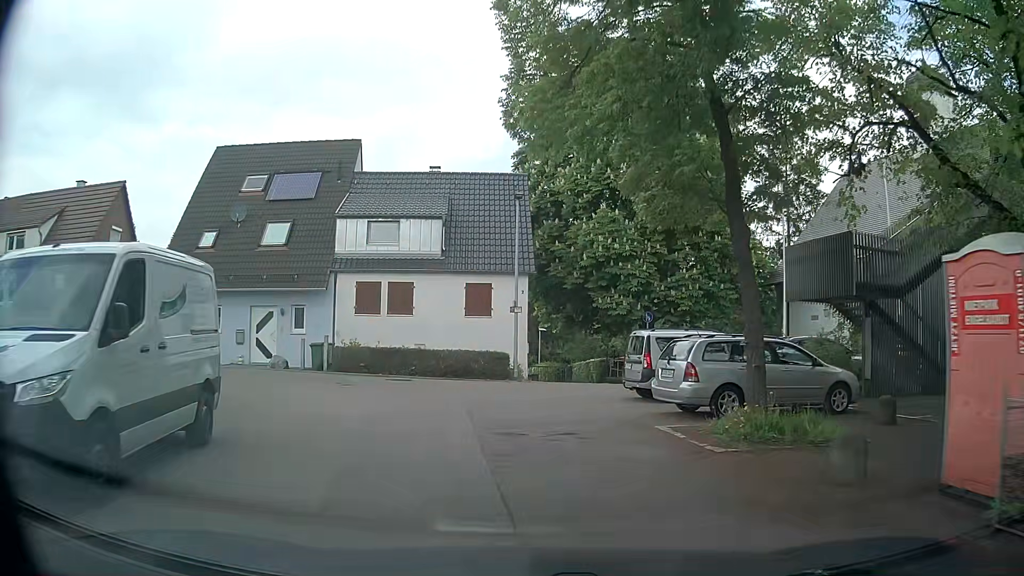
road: residential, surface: asphalt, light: Day
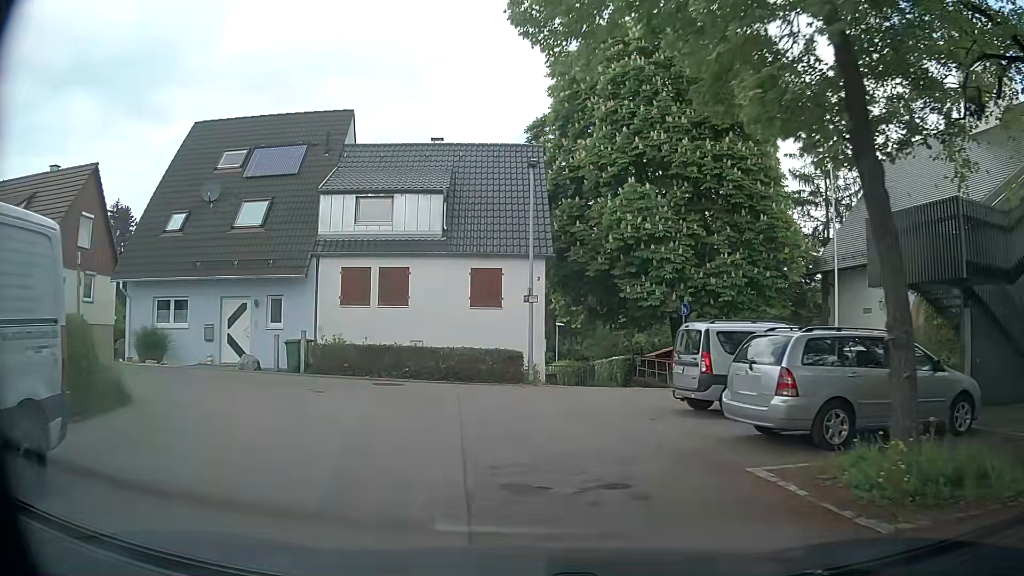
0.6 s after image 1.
(-0.1, +3.8) m; -3°
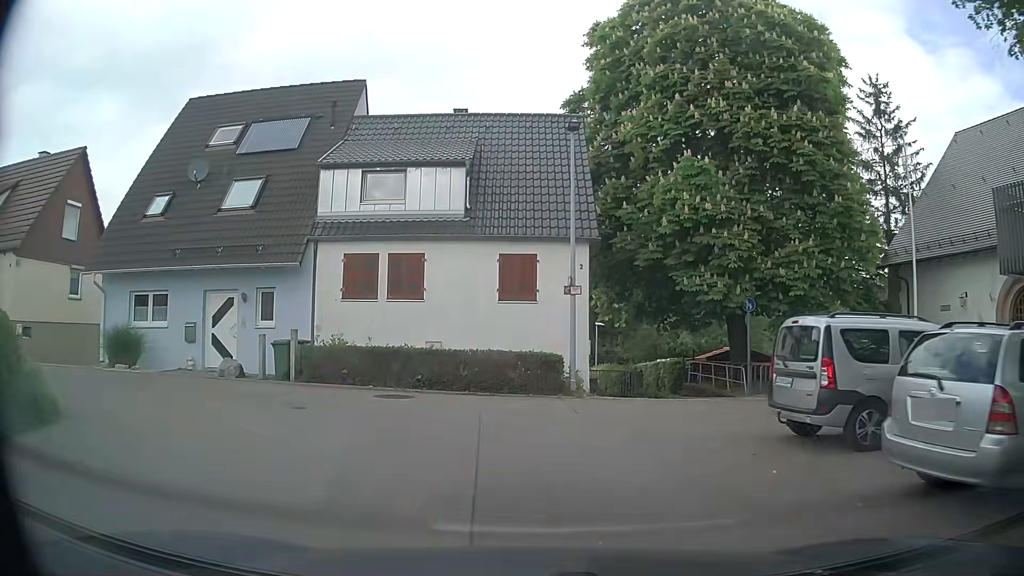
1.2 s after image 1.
(0.0, +3.5) m; -1°
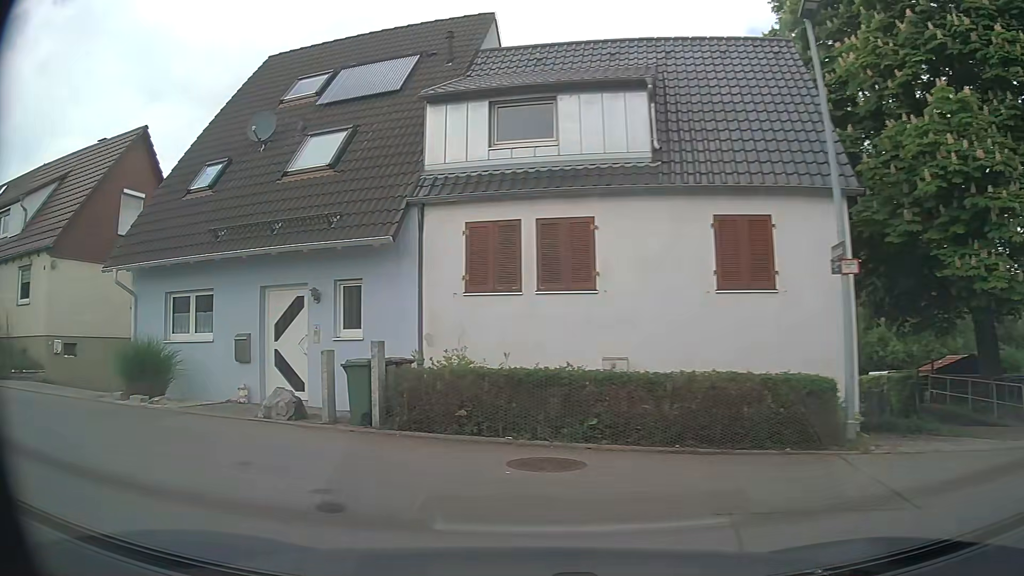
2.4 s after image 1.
(-0.6, +6.4) m; -14°
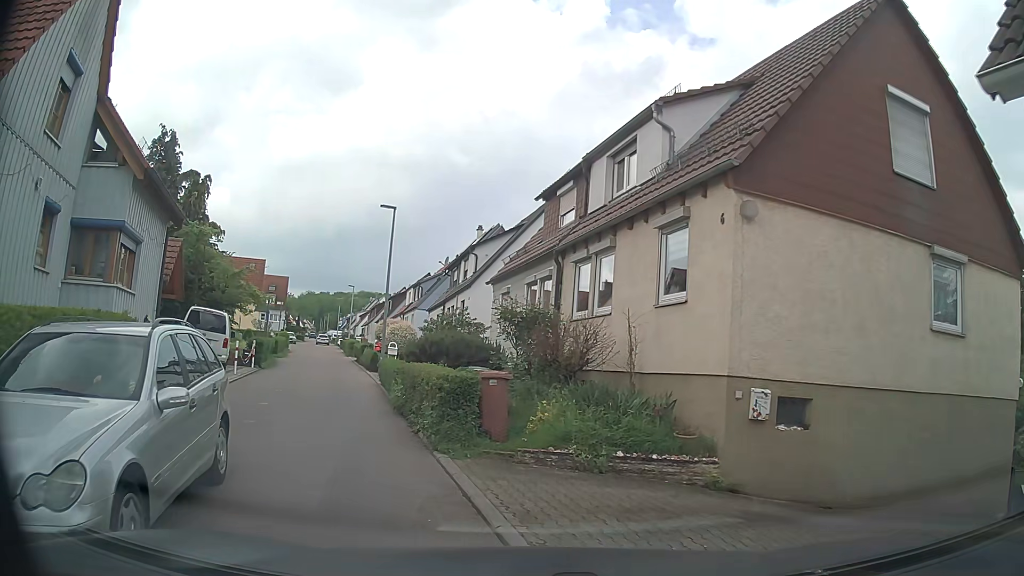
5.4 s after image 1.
(-6.5, +10.1) m; -64°
